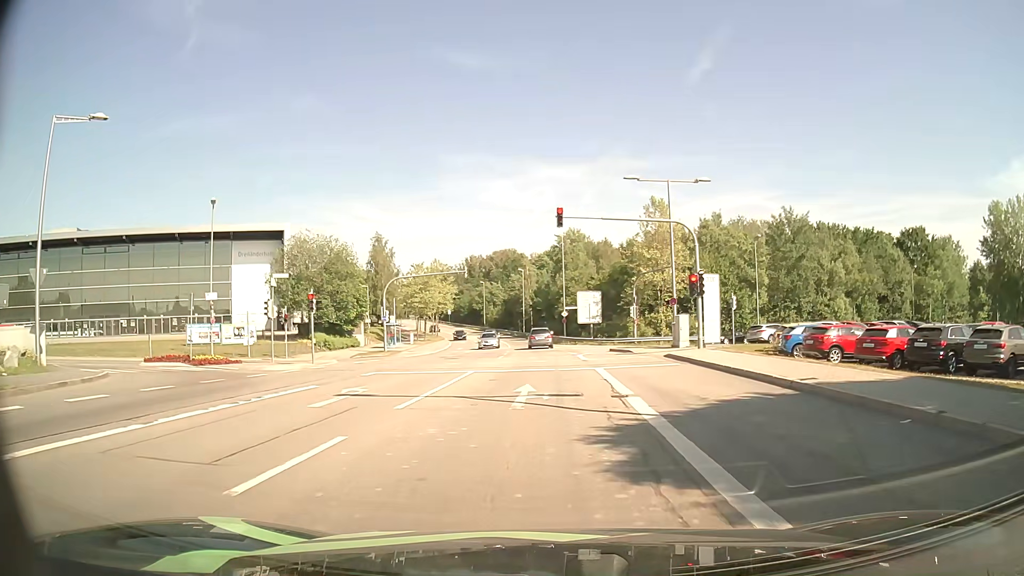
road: secondary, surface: asphalt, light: Day
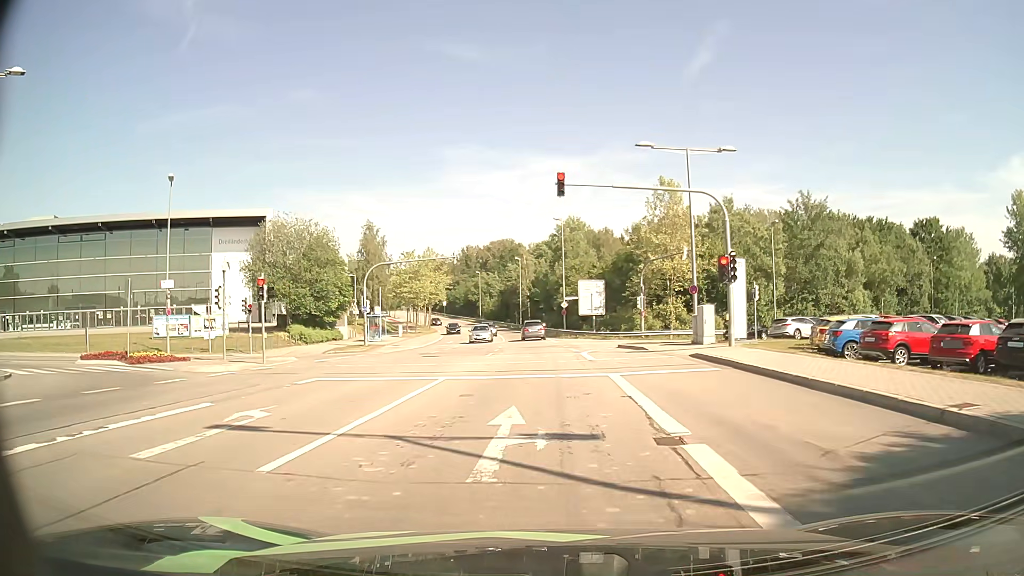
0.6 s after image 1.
(+0.1, +5.4) m; +2°
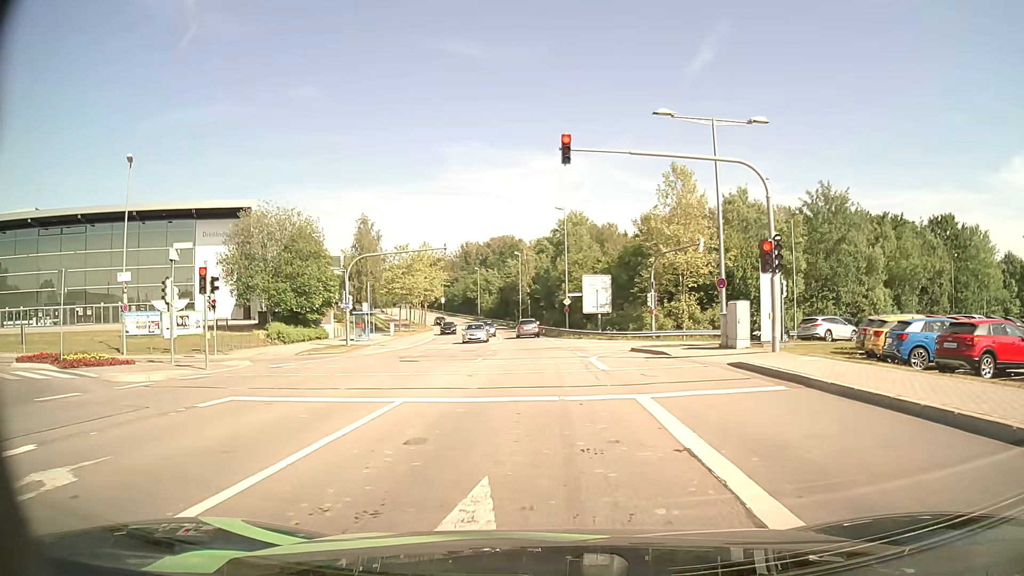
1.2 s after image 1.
(-0.1, +4.5) m; -1°
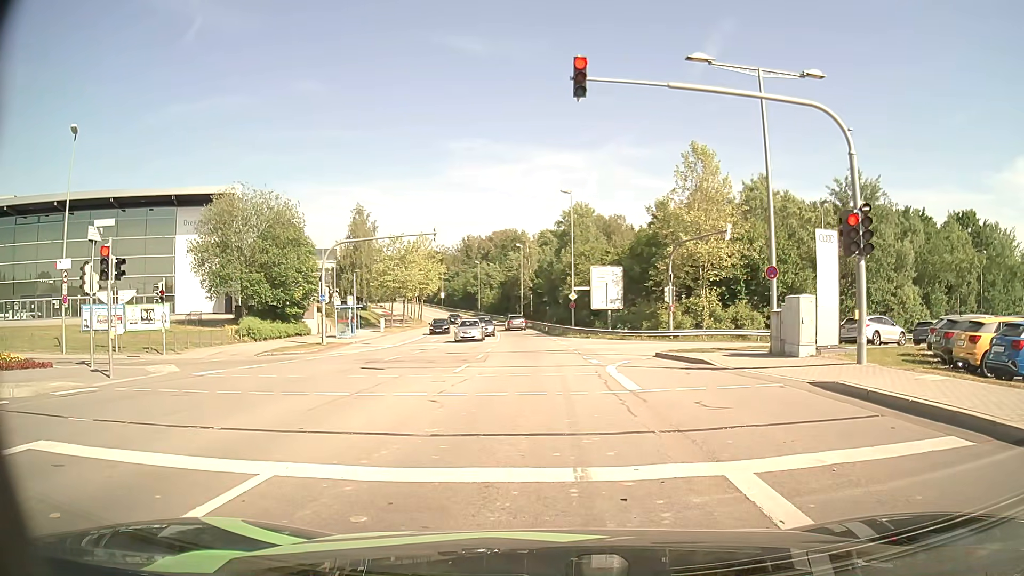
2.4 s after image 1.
(0.0, +5.1) m; 0°
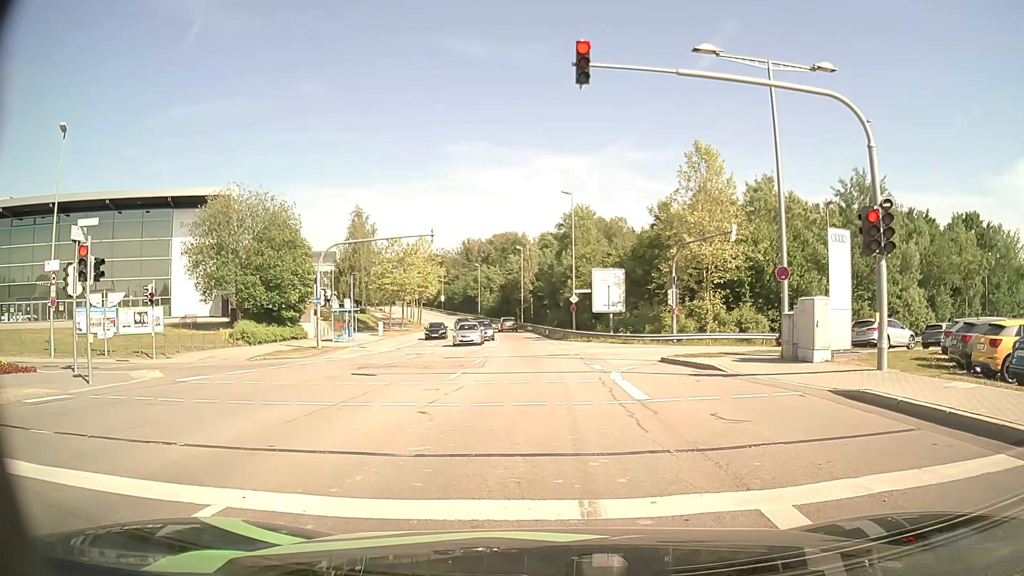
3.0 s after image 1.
(0.0, +0.8) m; -1°
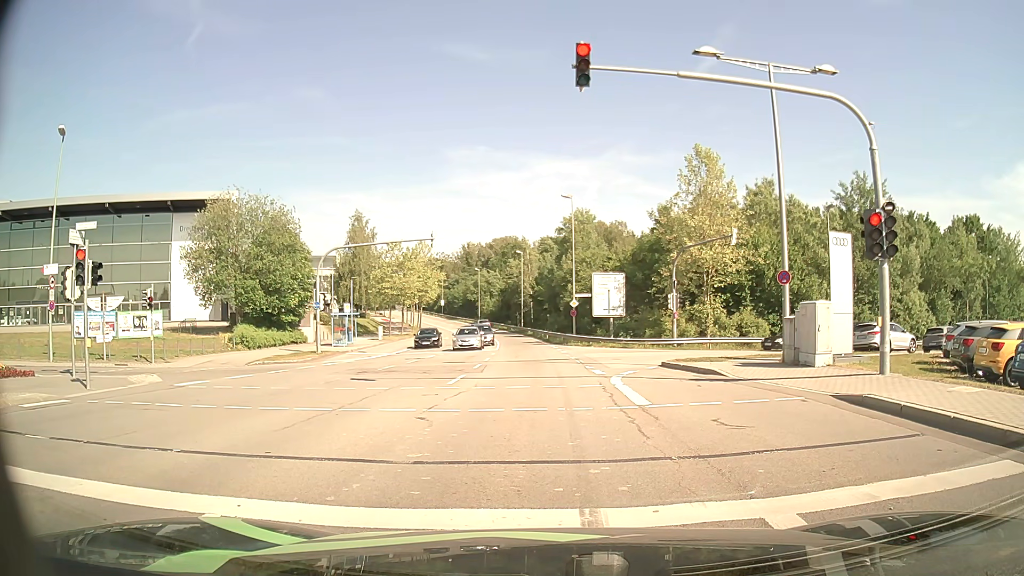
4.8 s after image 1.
(0.0, +0.2) m; 0°
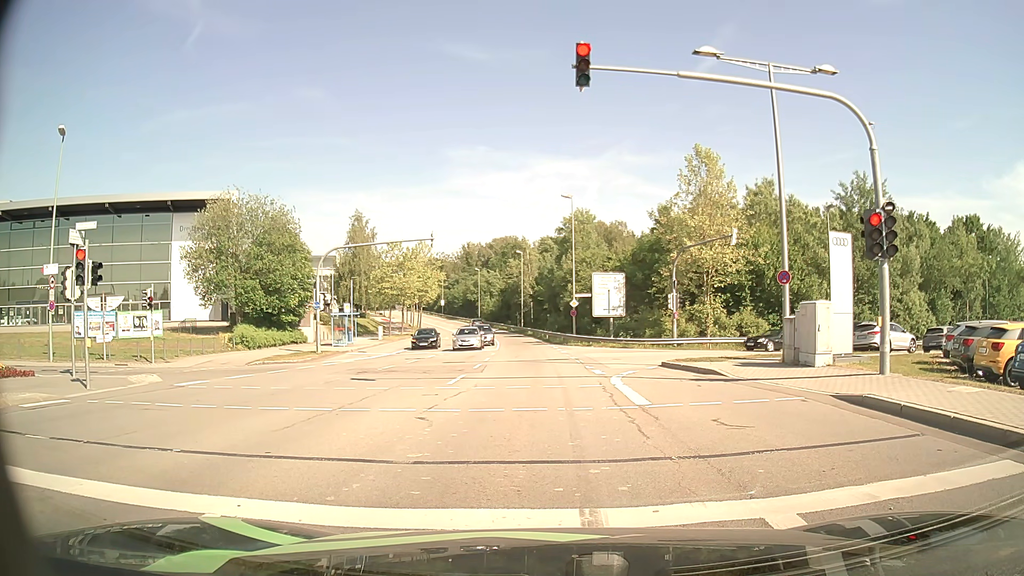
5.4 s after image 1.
(0.0, 0.0) m; 0°
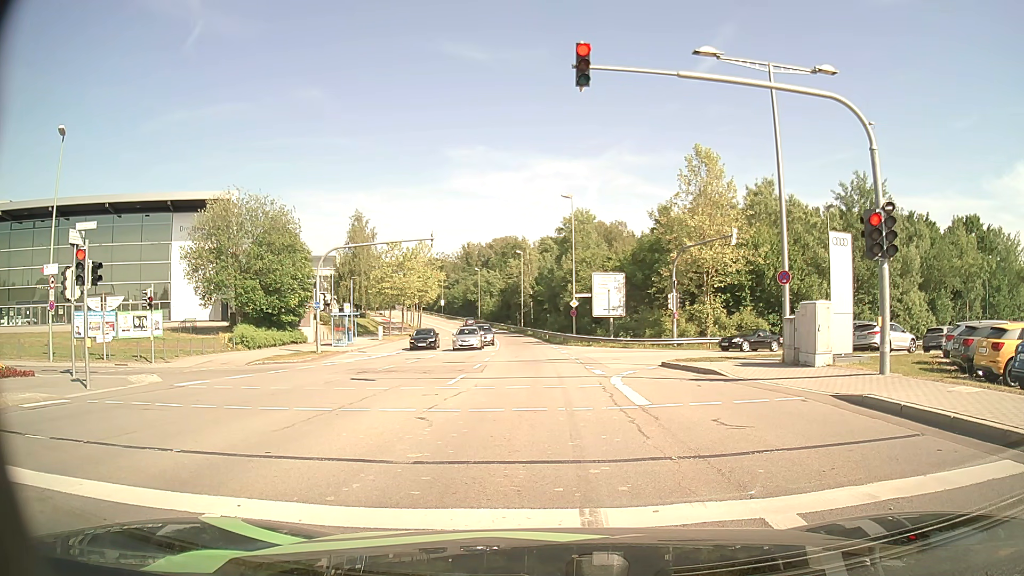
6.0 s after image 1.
(0.0, 0.0) m; 0°
(0, +10) (0, +20) (-1, +30) (-1, +40) (-2, +50) (-2, +60) (-3, +70) (-5, +80) (-6, +90) (-8, +100) m
